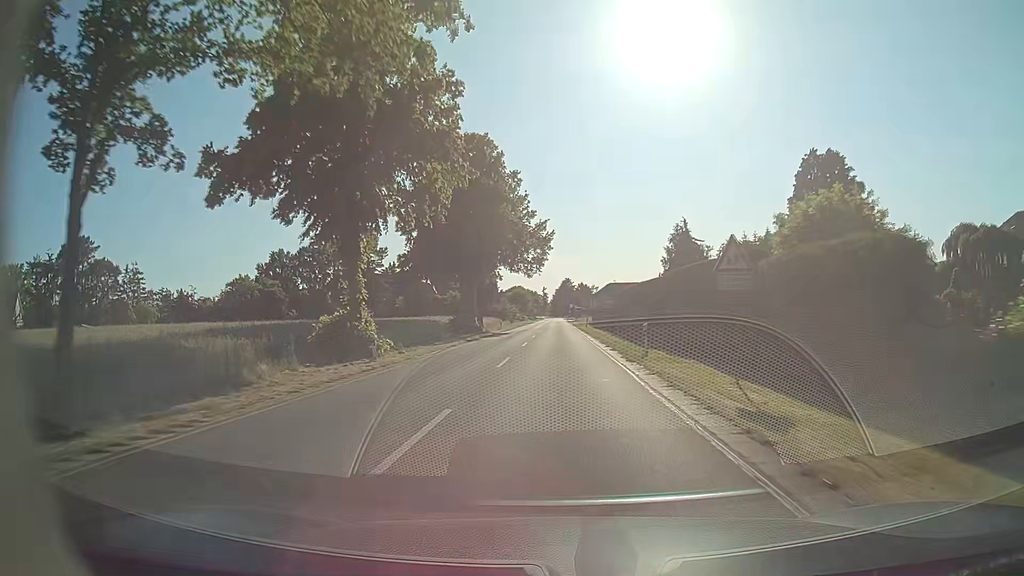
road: secondary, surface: asphalt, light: Day
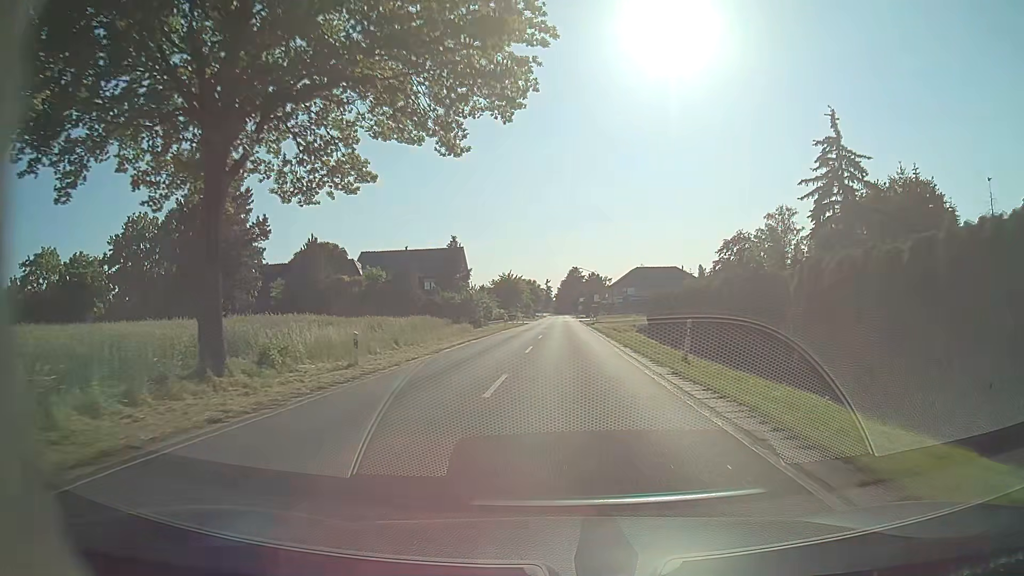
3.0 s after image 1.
(0.0, +53.3) m; 0°
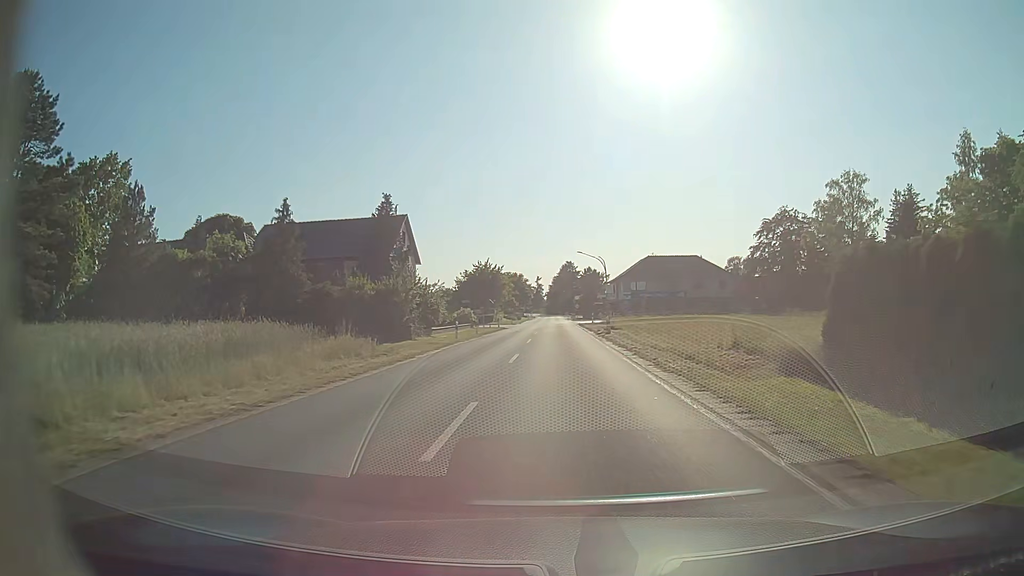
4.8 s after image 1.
(0.0, +27.8) m; +1°
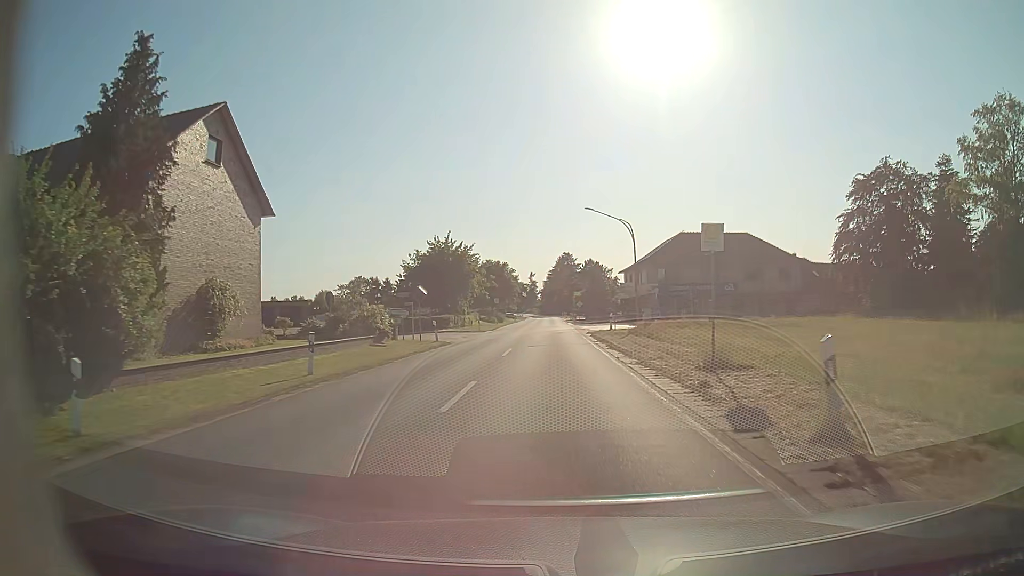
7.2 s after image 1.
(+0.1, +31.8) m; 0°
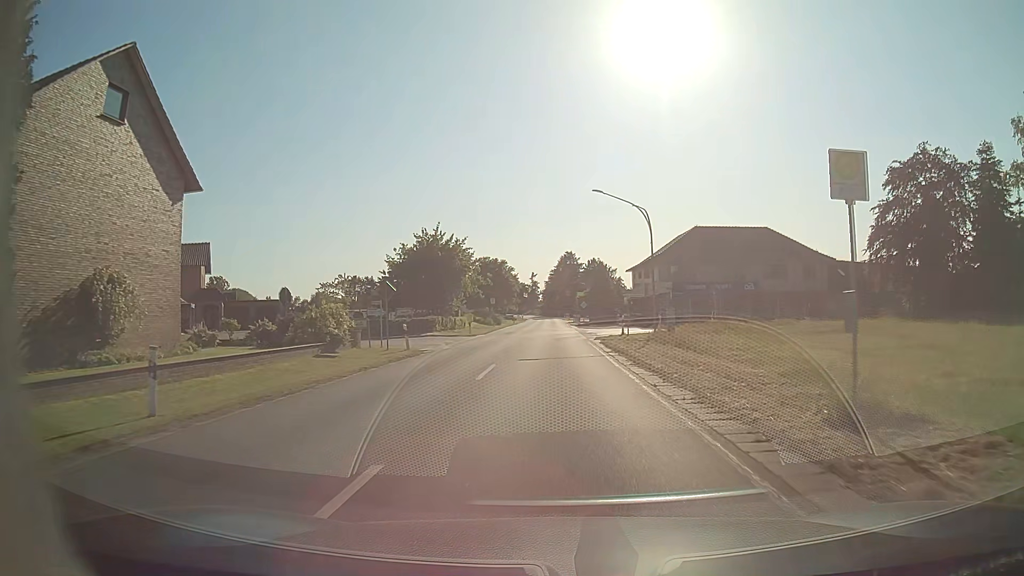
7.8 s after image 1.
(0.0, +7.0) m; 0°
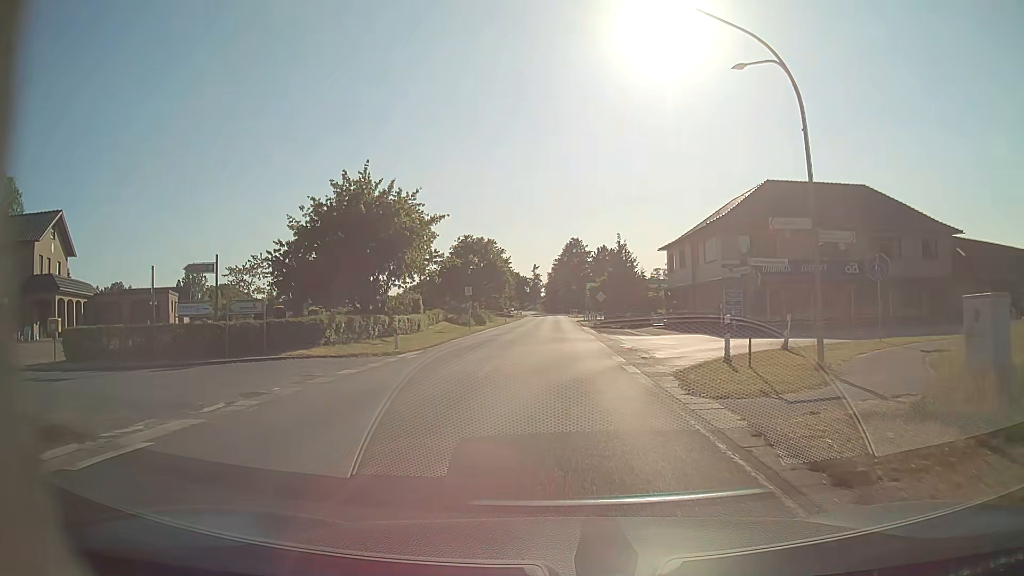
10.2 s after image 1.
(0.0, +23.1) m; 0°
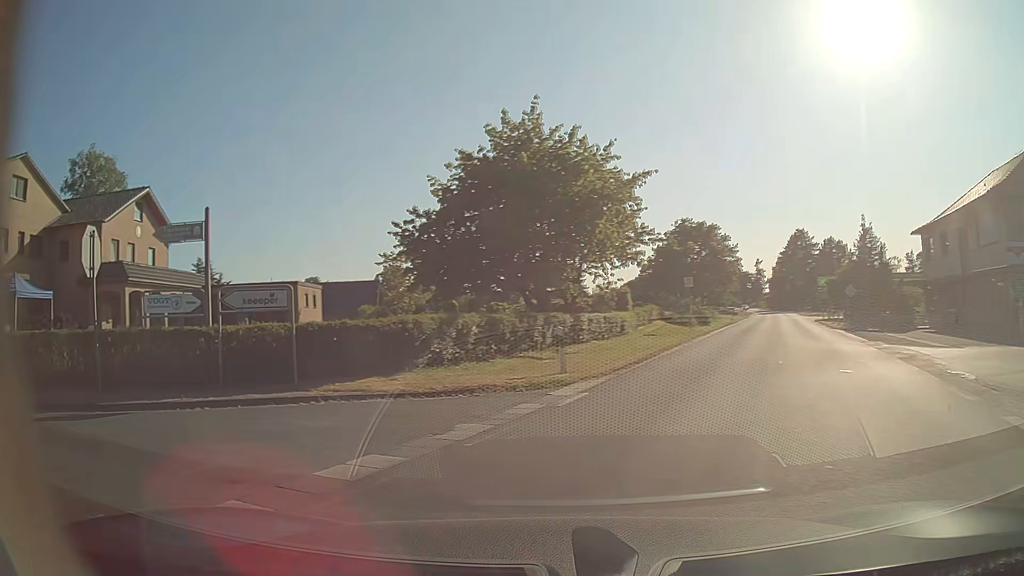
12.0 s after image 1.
(-0.8, +10.6) m; -19°
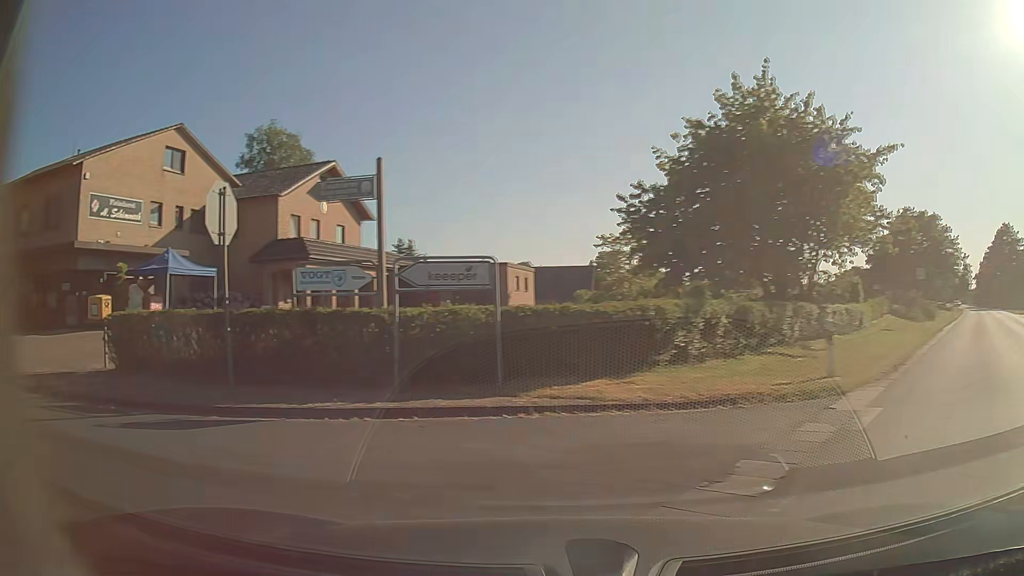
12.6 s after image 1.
(-0.4, +2.8) m; -17°
